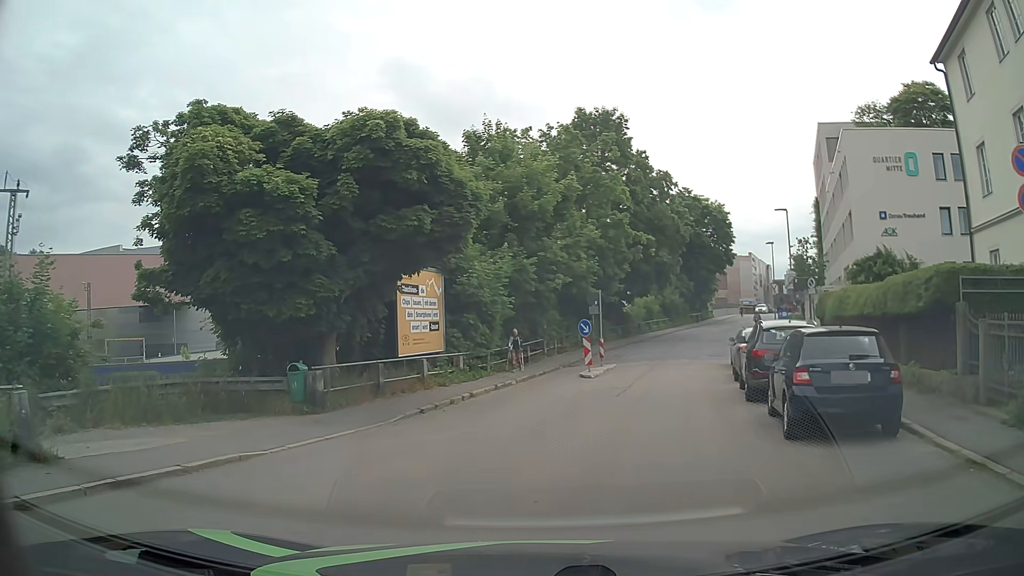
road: residential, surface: asphalt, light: Day
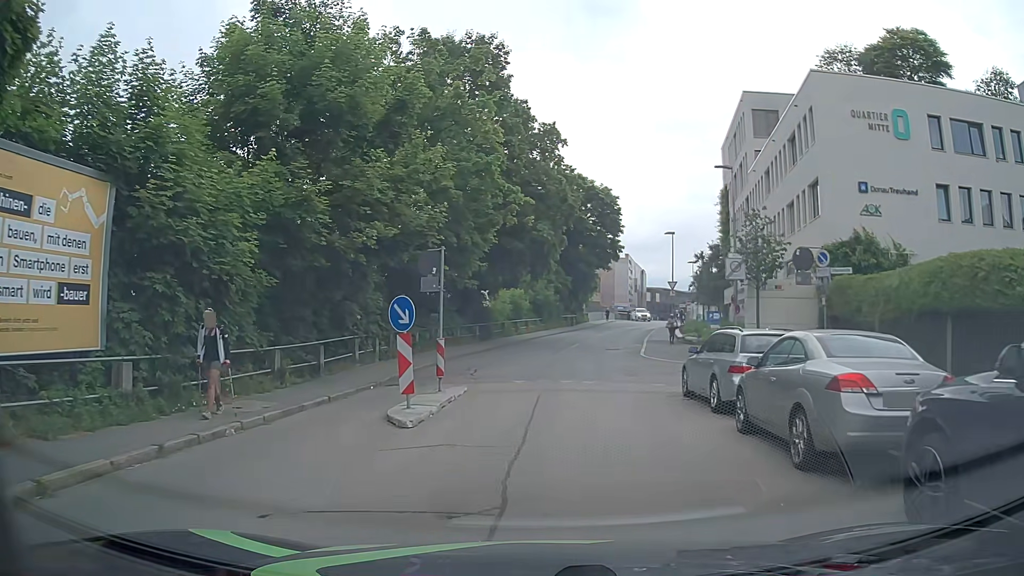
(+1.2, +13.0) m; +12°
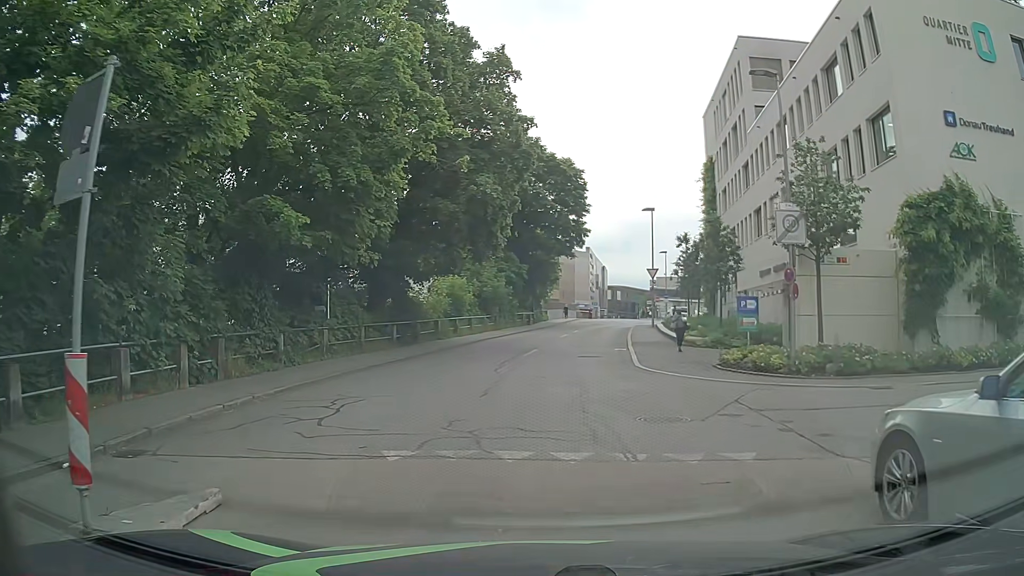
(+0.4, +10.5) m; +3°
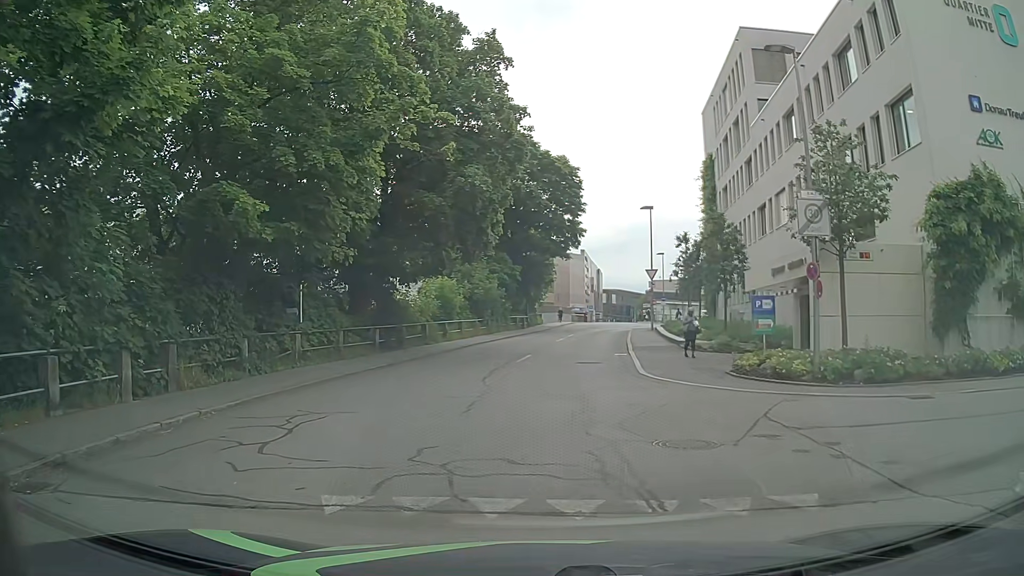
(0.0, +1.8) m; +3°
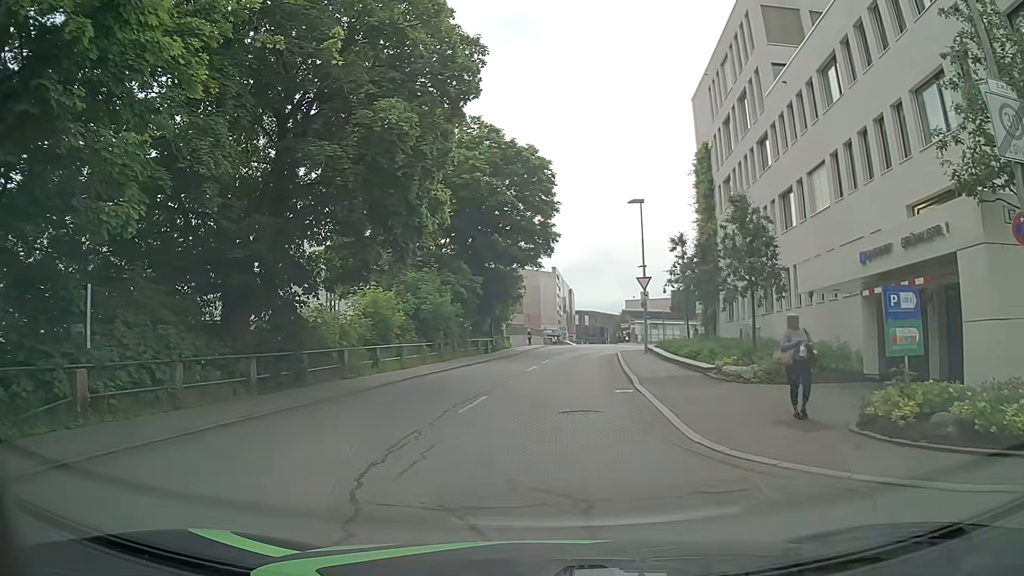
(+0.1, +8.8) m; +1°
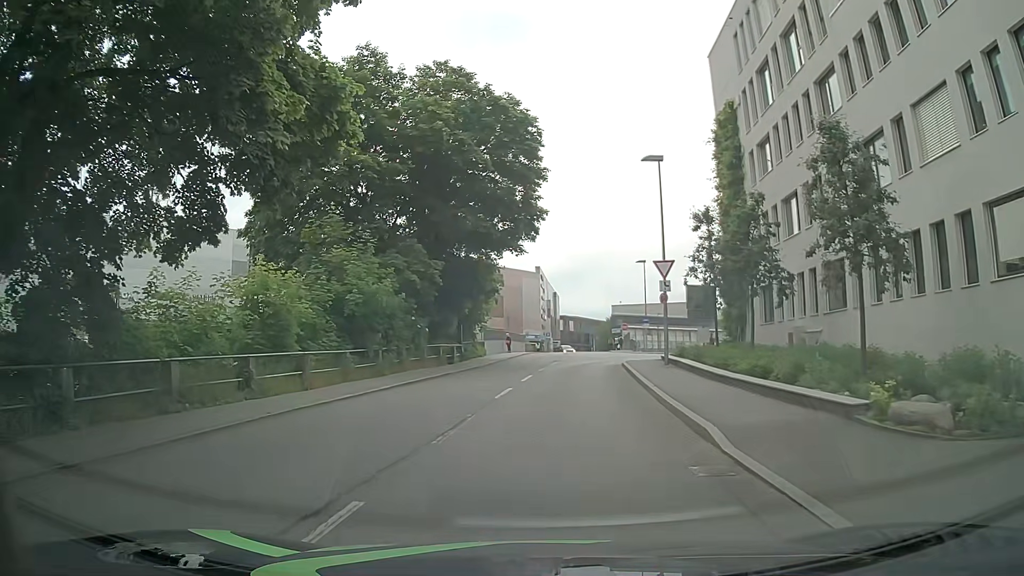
(+0.1, +10.0) m; +2°
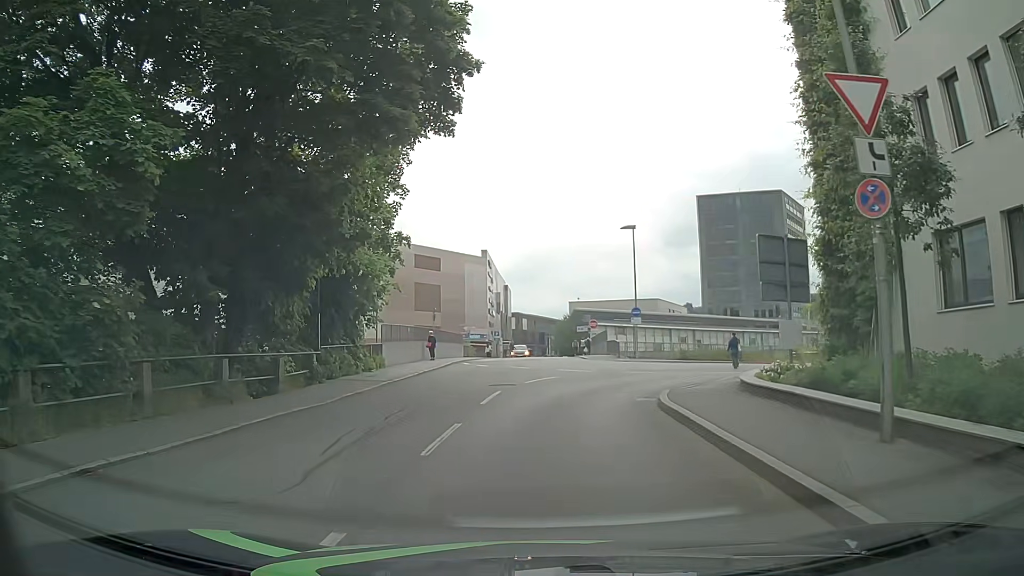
(+0.2, +18.8) m; +2°
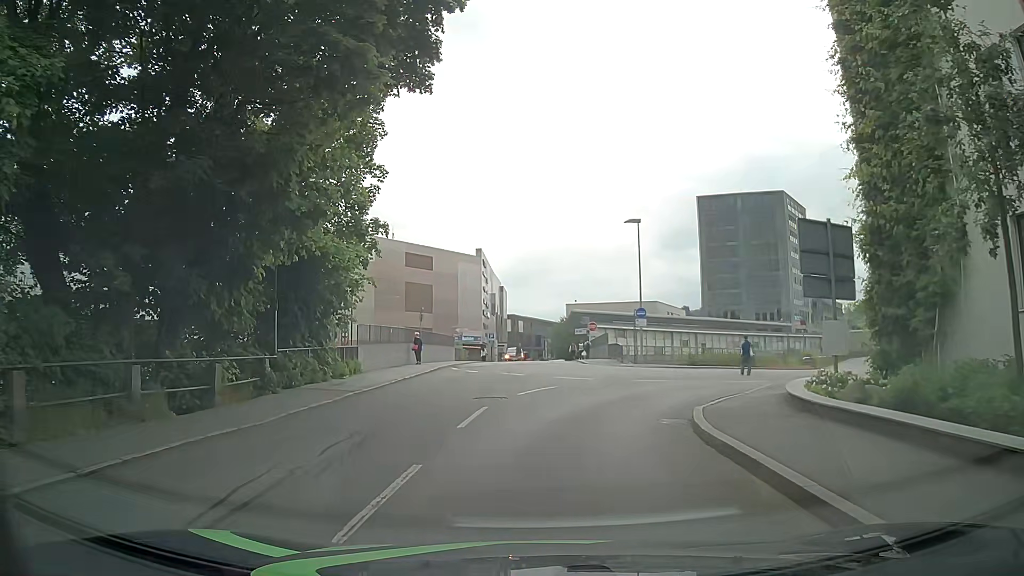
(0.0, +3.2) m; 0°
